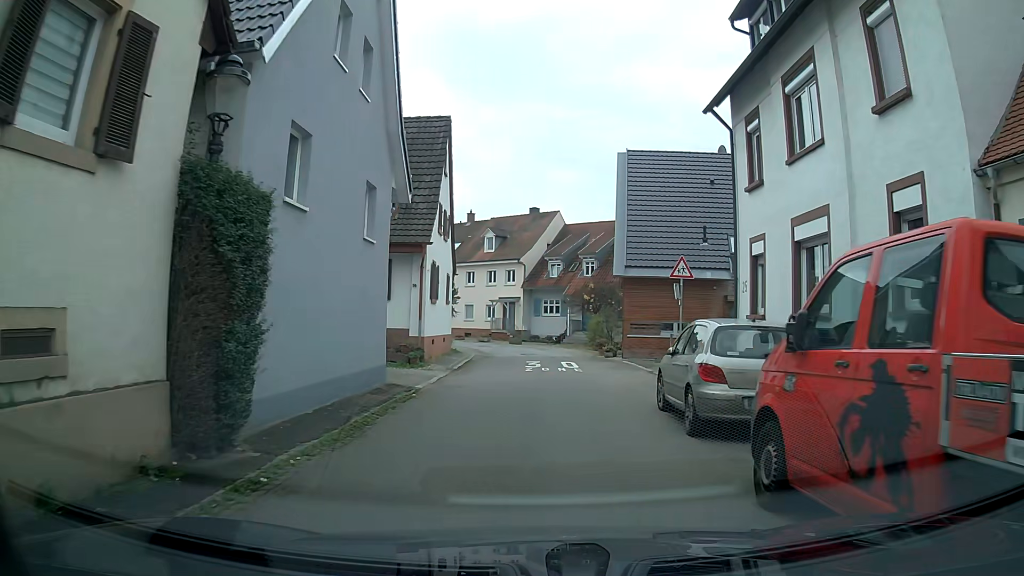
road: residential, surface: asphalt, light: Day
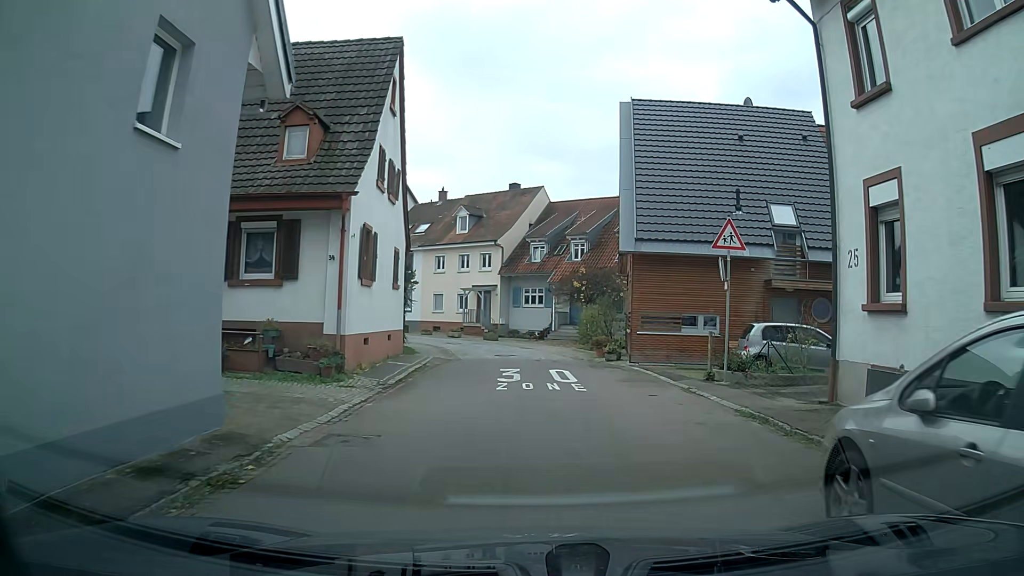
(+0.2, +7.4) m; +3°
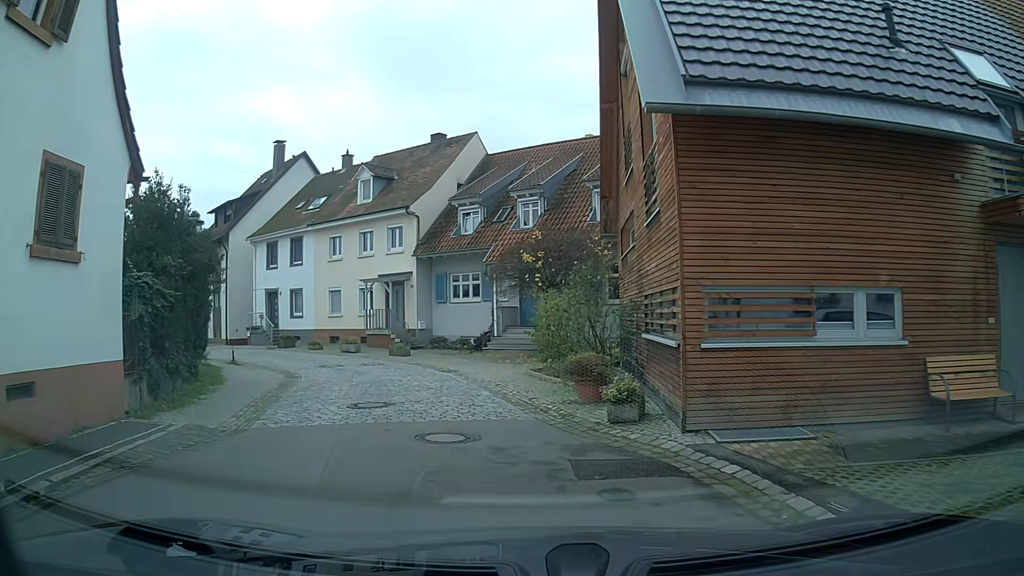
(+0.6, +14.1) m; +2°
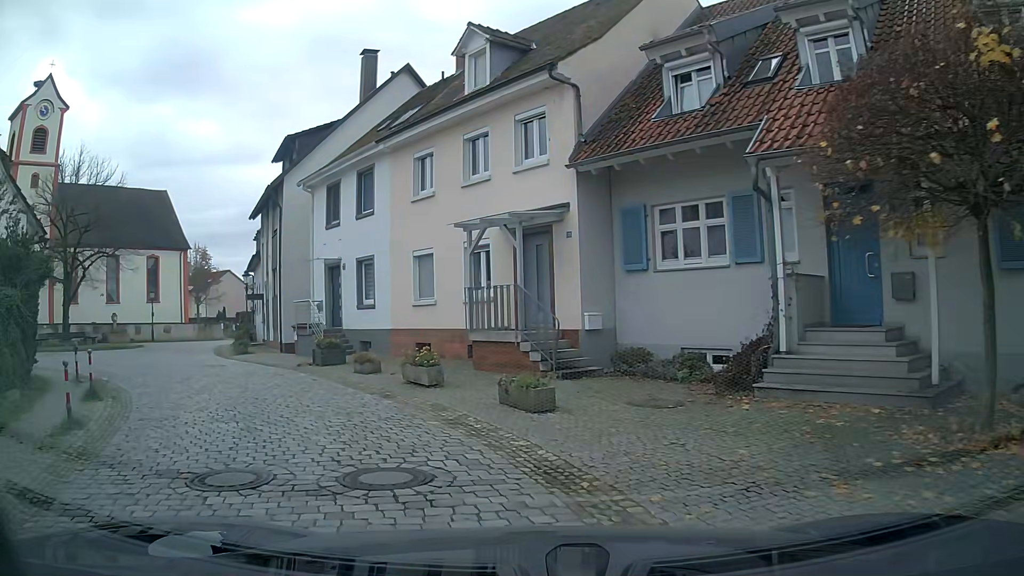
(-2.1, +16.3) m; -18°
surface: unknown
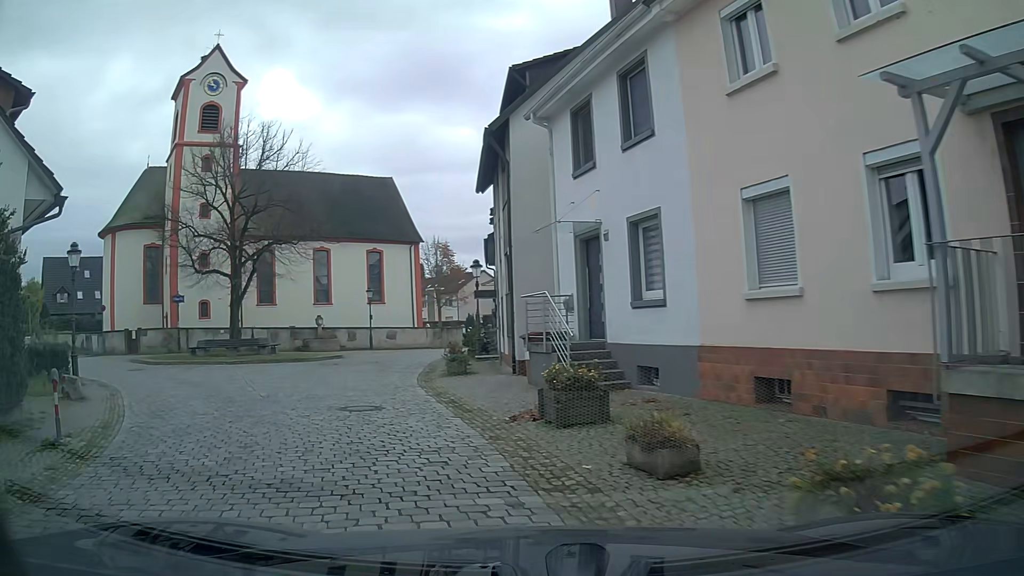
(-1.8, +9.1) m; -23°
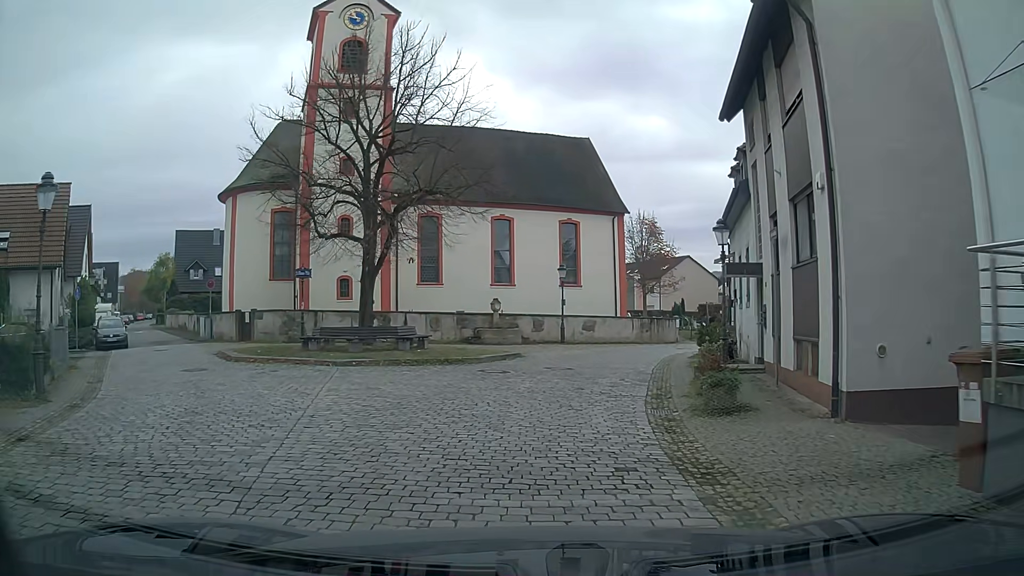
(-1.3, +9.1) m; -12°
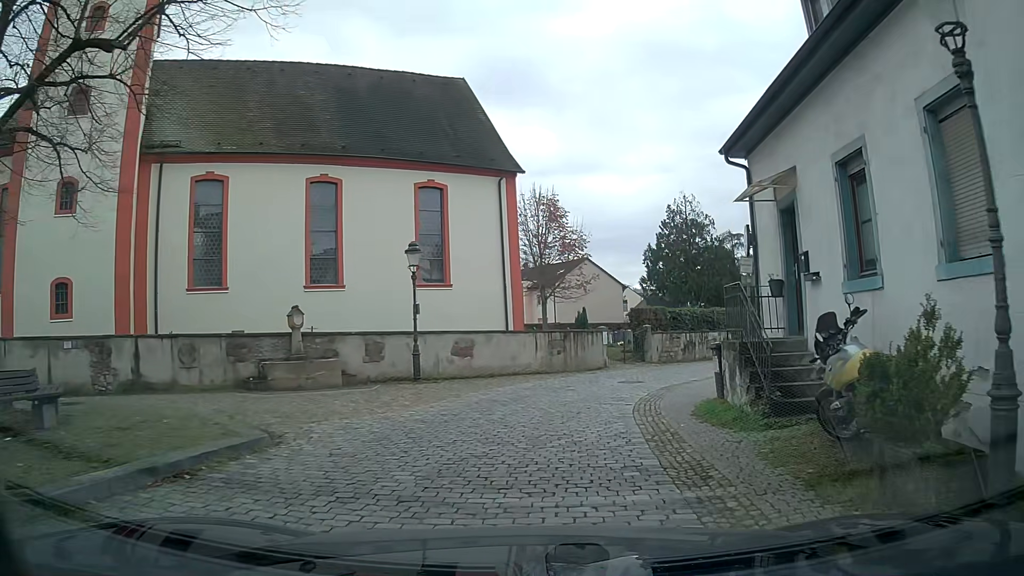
(+1.4, +14.5) m; +10°
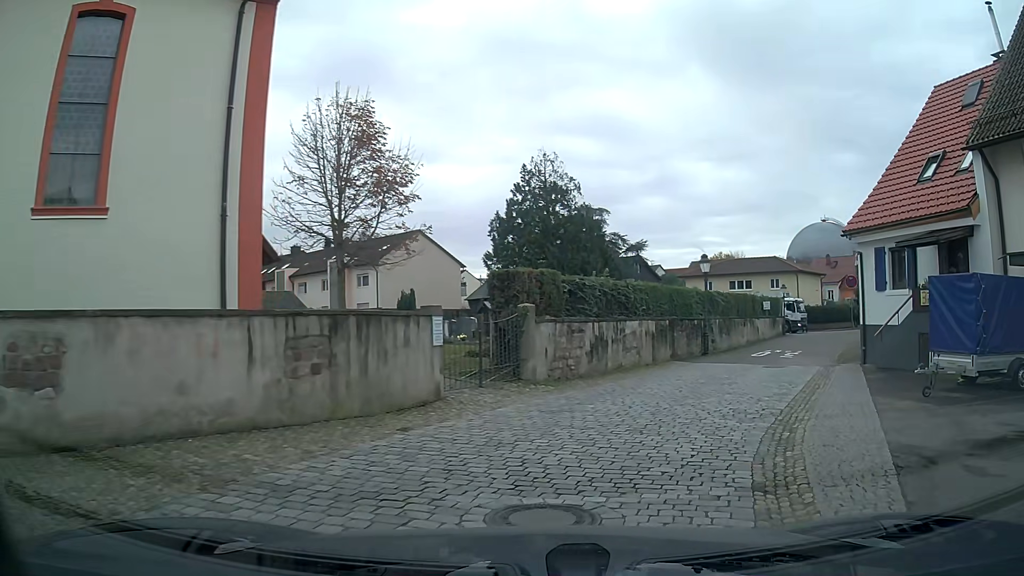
(+1.6, +14.6) m; +18°
